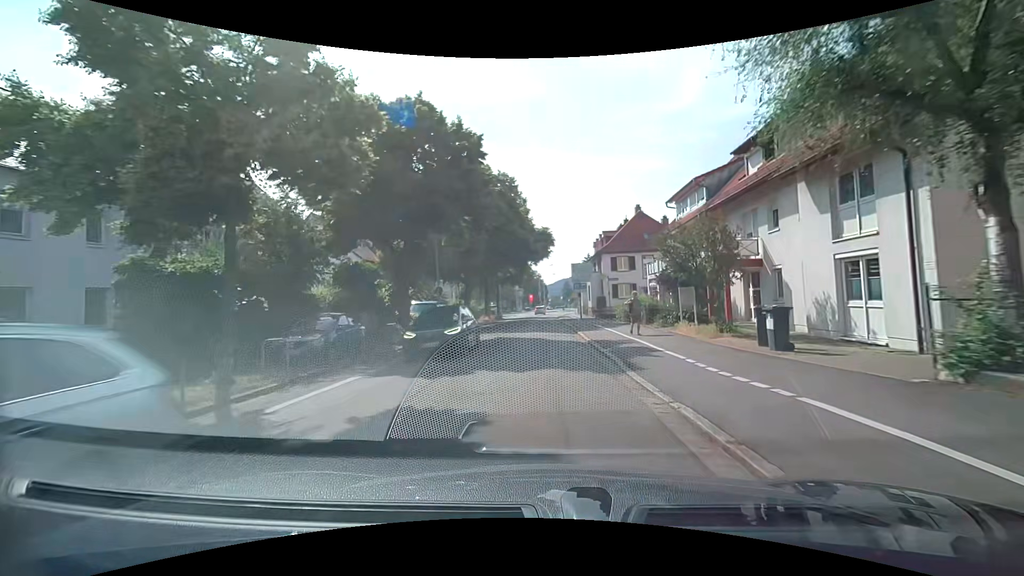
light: Day
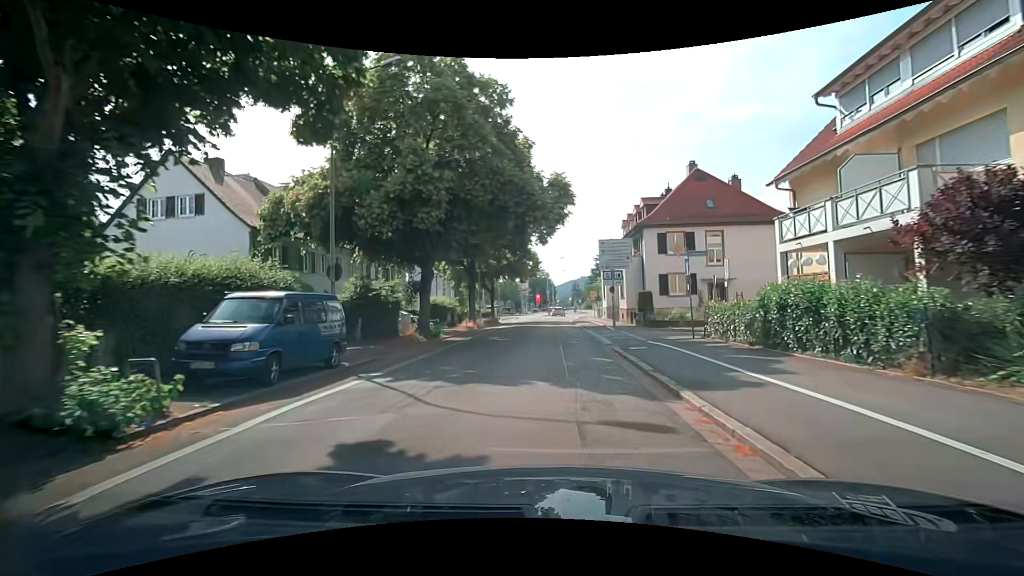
(0.0, +17.6) m; -1°
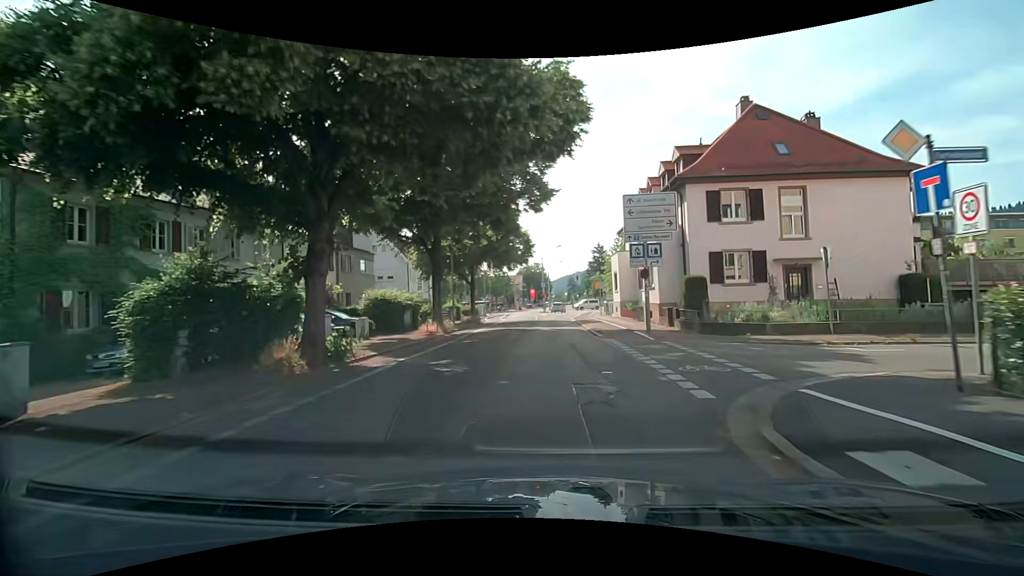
(+0.2, +11.3) m; +1°
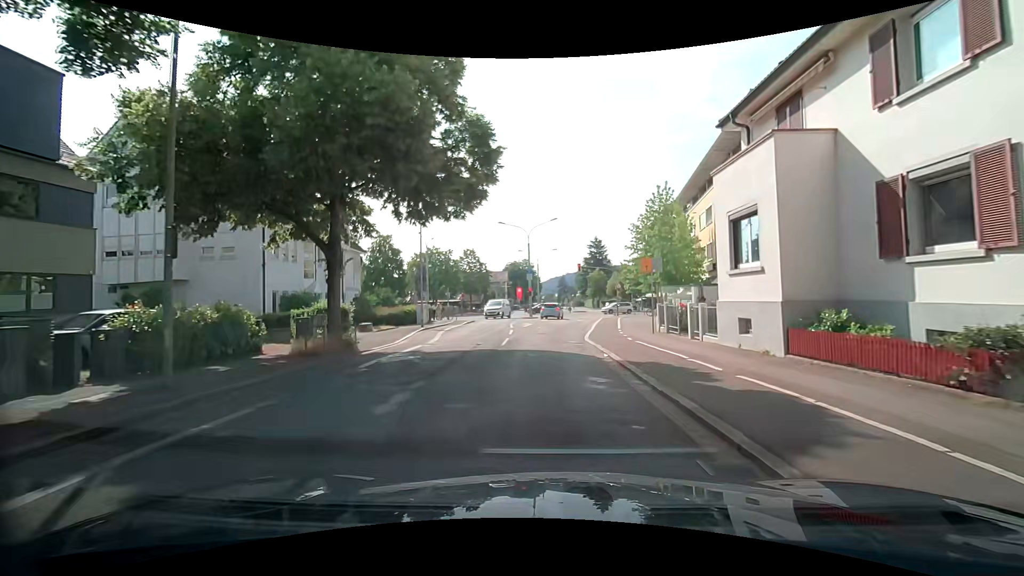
(+0.6, +26.0) m; +2°
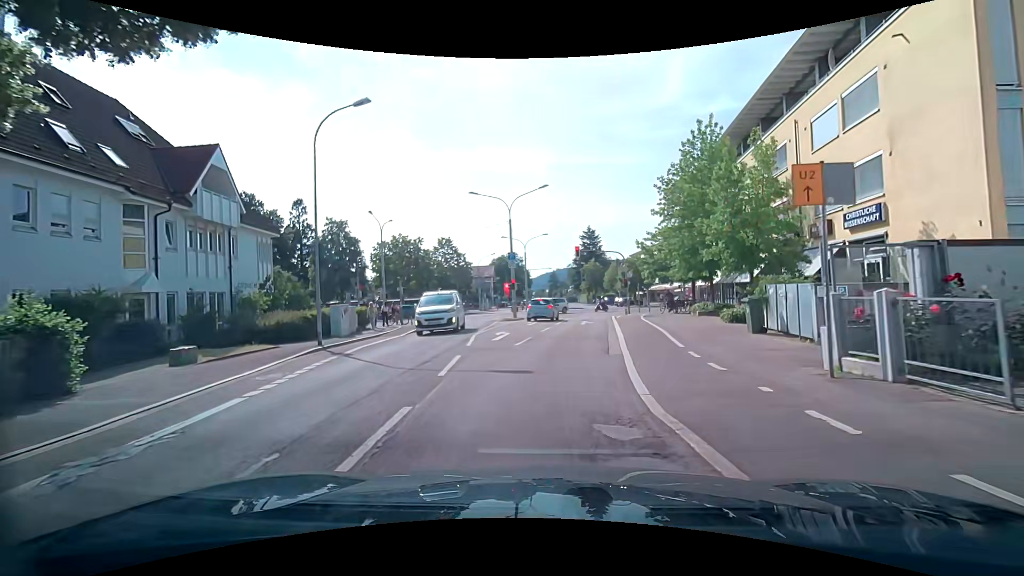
(-0.2, +13.4) m; 0°
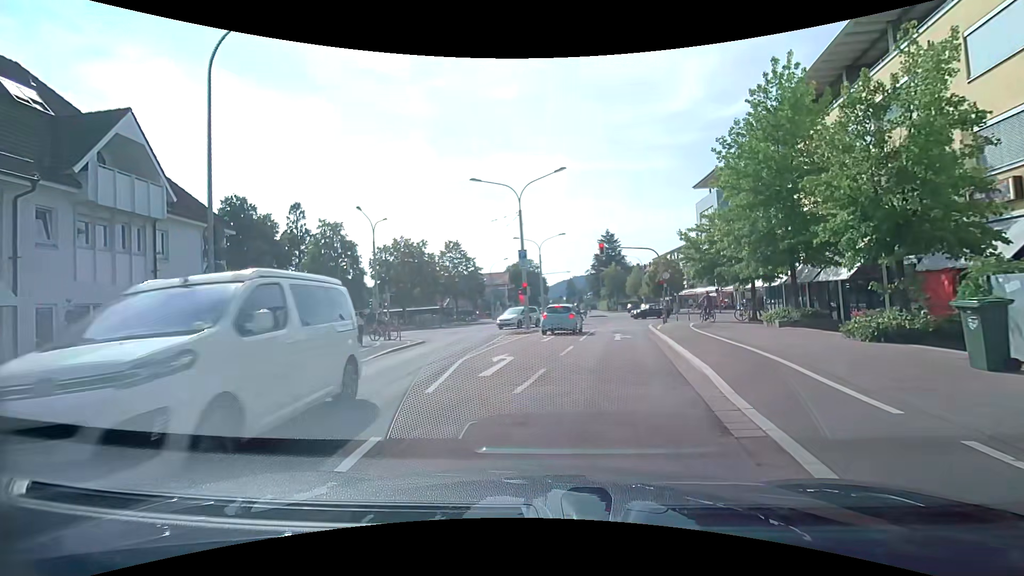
(0.0, +6.8) m; -2°
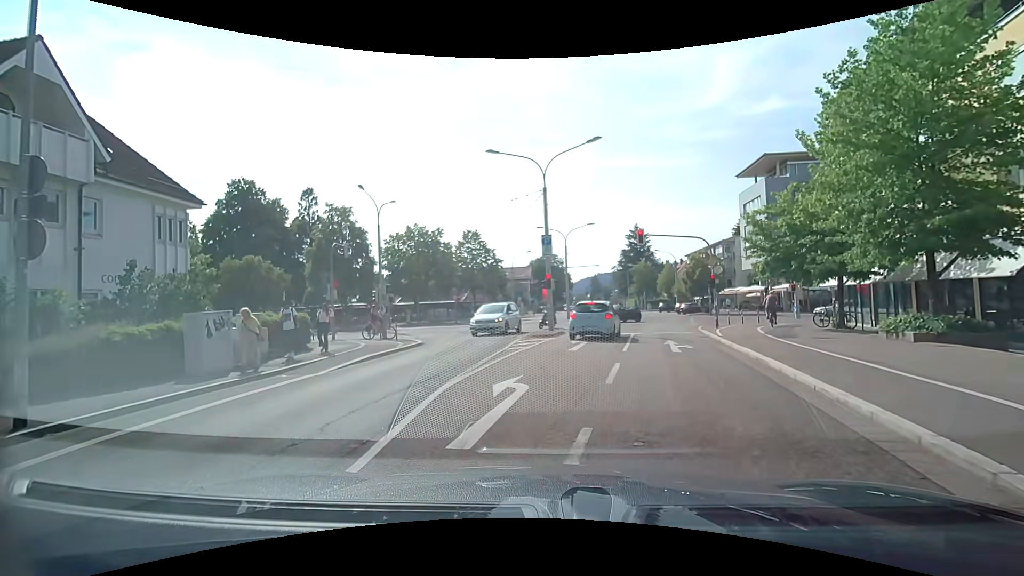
(-0.1, +5.2) m; -3°
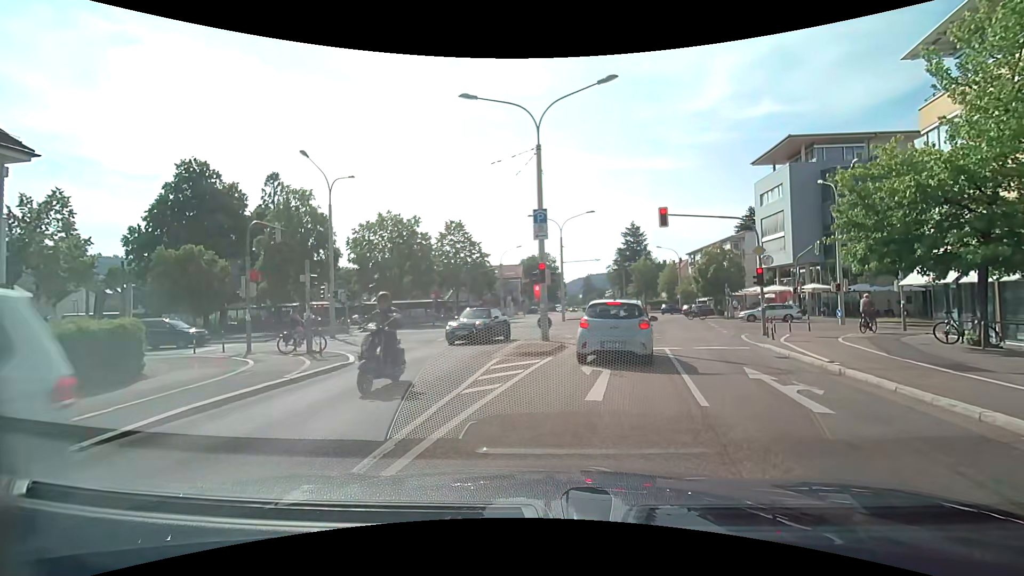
(+0.1, +7.4) m; -1°
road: tertiary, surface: asphalt
